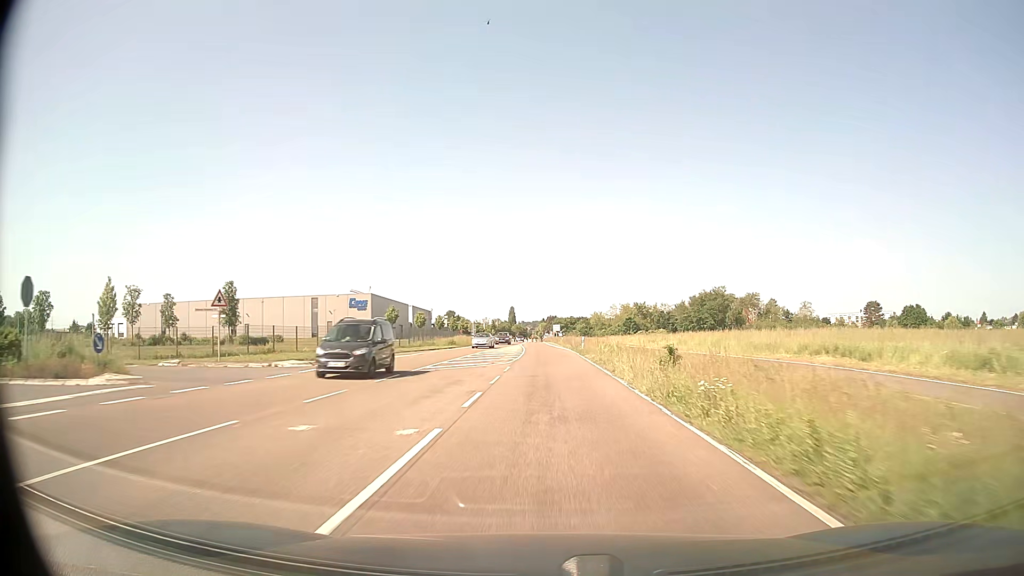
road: secondary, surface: asphalt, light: Day
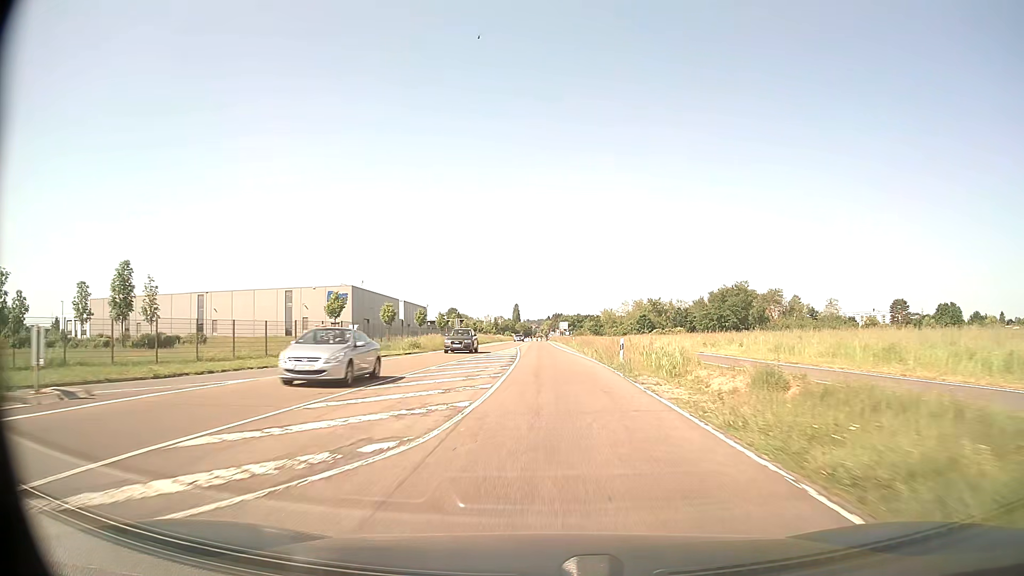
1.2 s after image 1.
(-0.1, +22.1) m; 0°
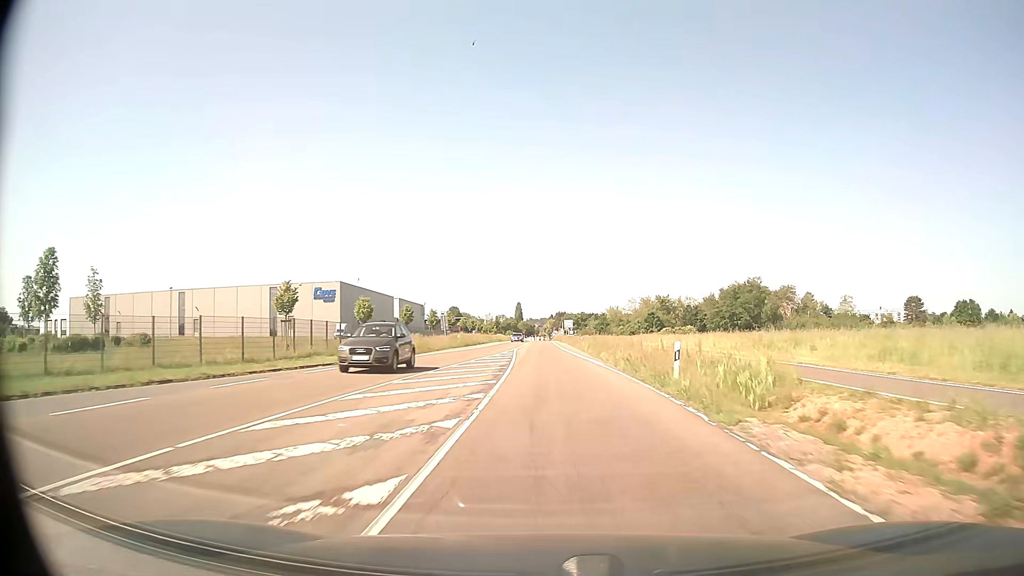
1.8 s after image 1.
(0.0, +10.9) m; 0°
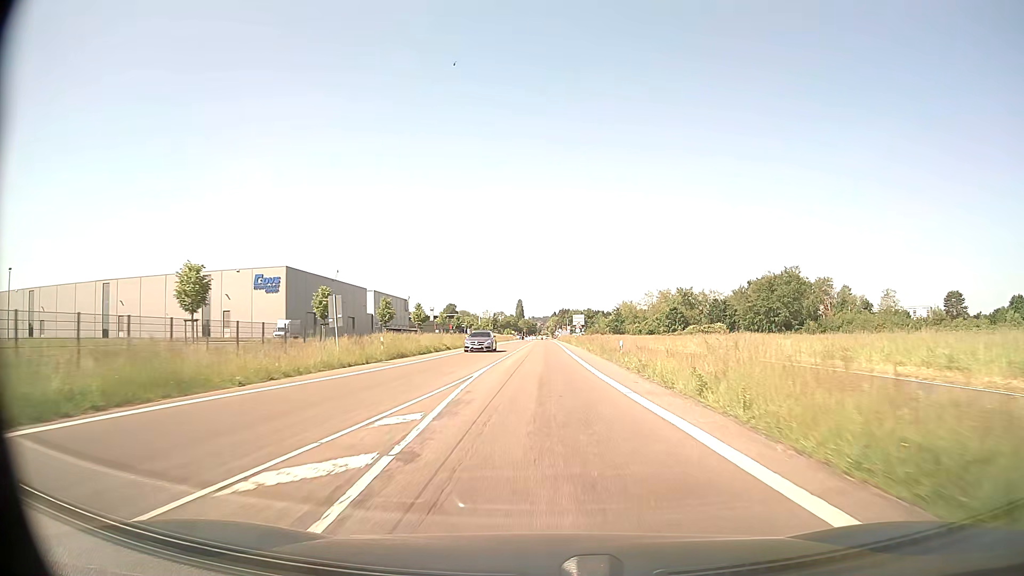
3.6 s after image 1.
(-0.1, +31.8) m; 0°
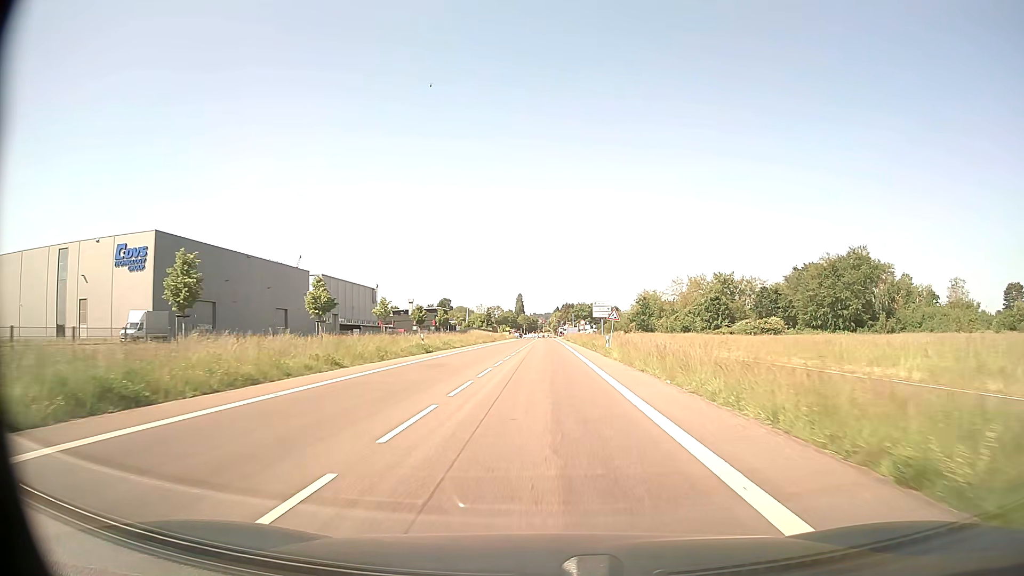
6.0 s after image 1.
(0.0, +40.8) m; 0°
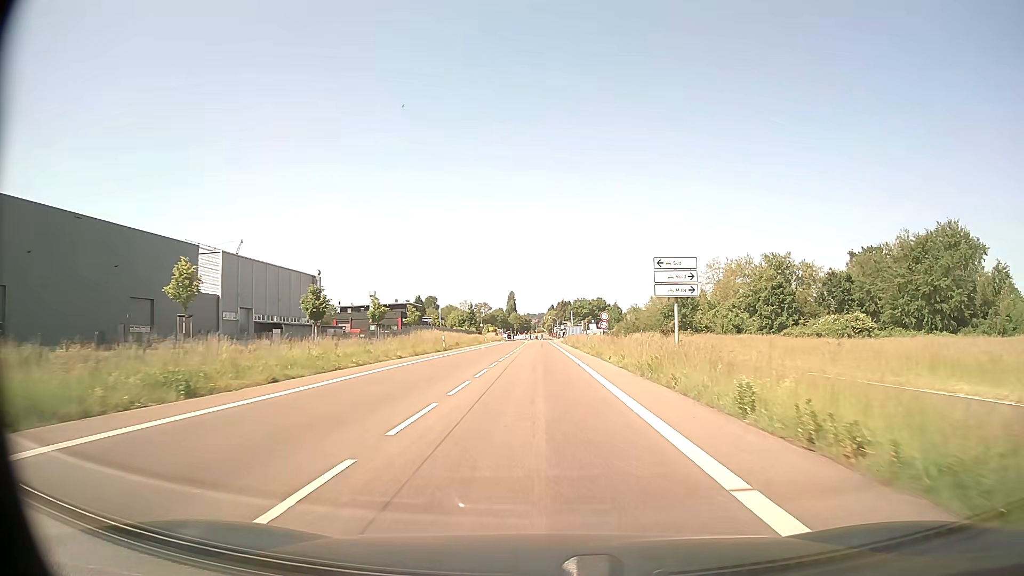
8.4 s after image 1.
(+0.2, +39.2) m; +1°
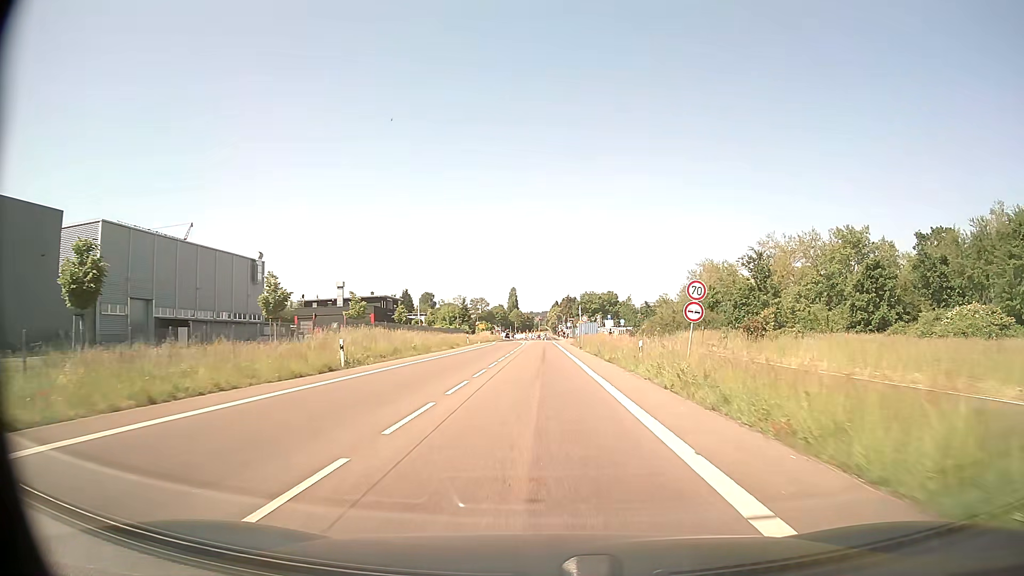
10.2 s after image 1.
(0.0, +28.4) m; -1°
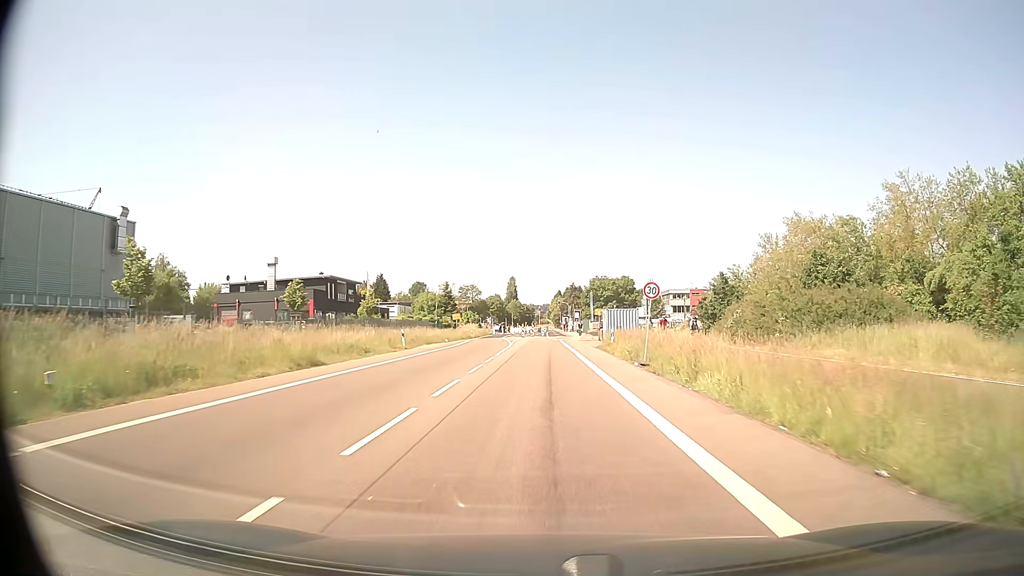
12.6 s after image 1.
(0.0, +35.9) m; 0°
(0, +10) (0, +20) (0, +30) (0, +40) (0, +50) (0, +60) (+1, +70) (+1, +80) (+2, +90) (+2, +100) m
